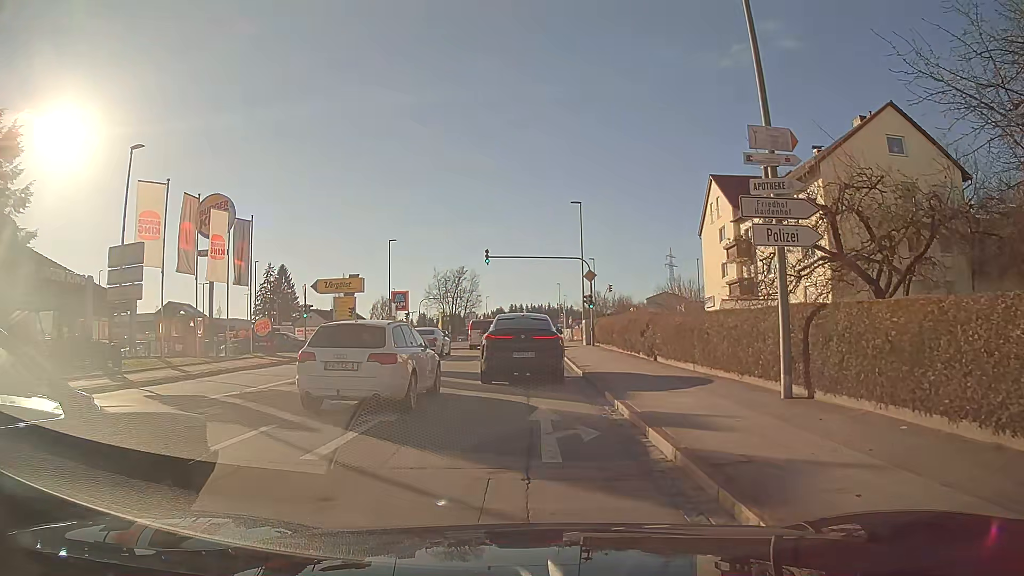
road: tertiary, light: Day
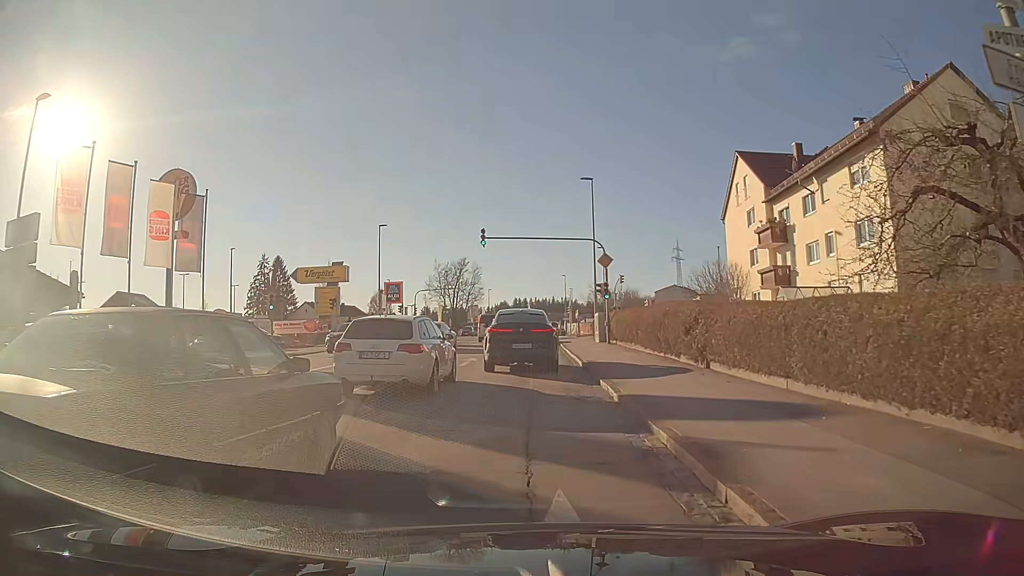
(0.0, +6.4) m; -1°
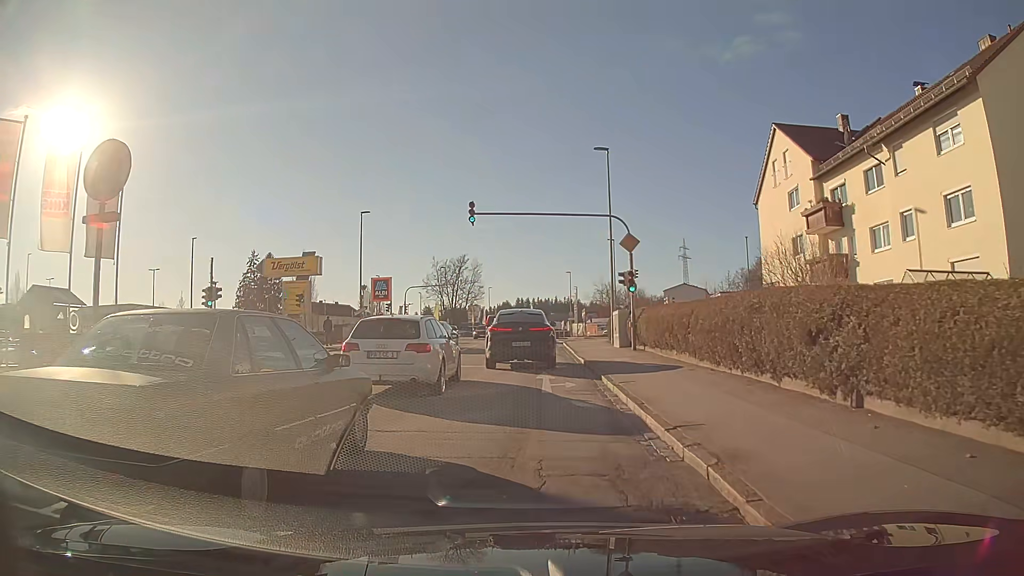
(0.0, +7.7) m; 0°
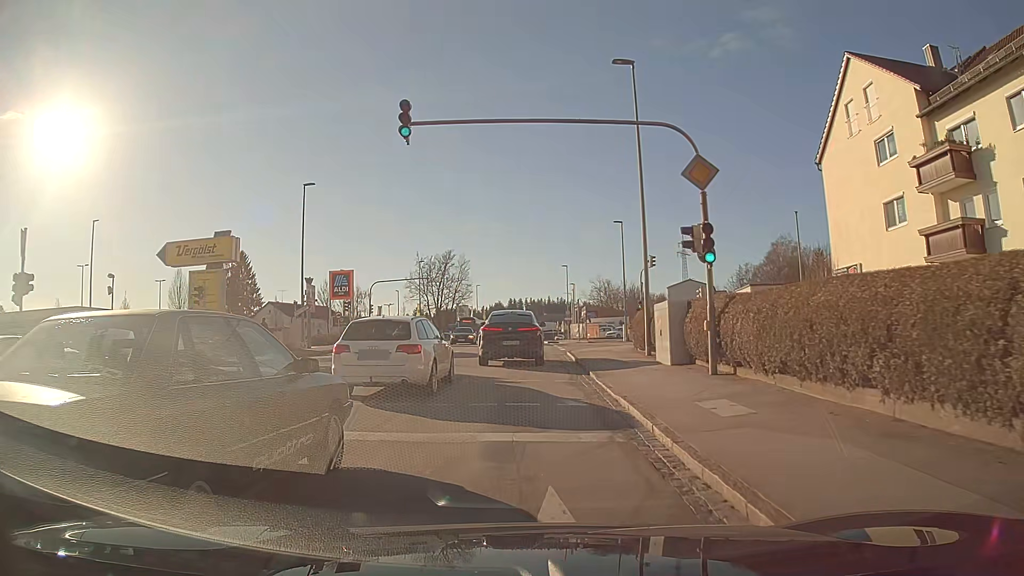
(0.0, +12.5) m; 0°
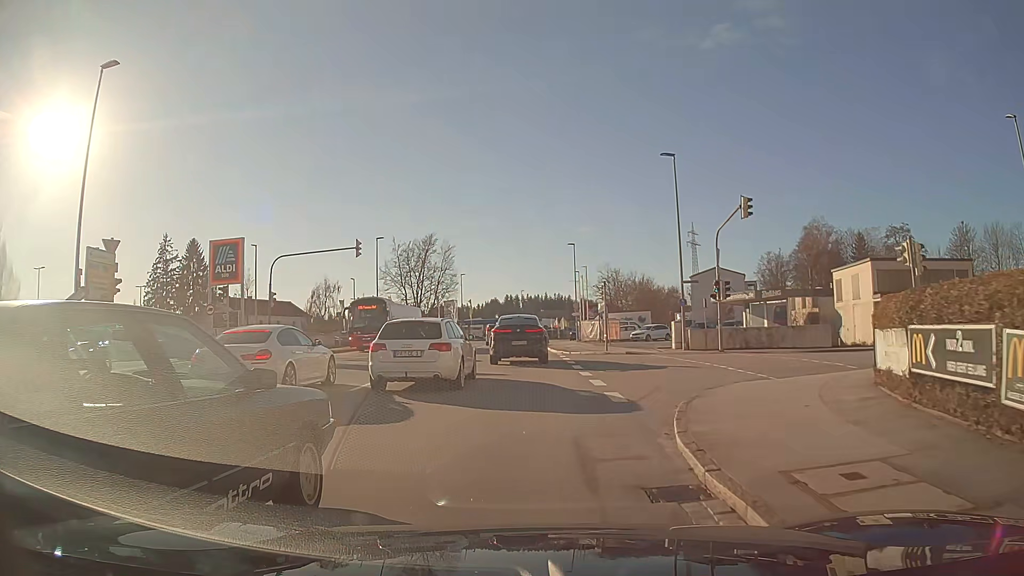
(+0.1, +22.6) m; +1°
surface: asphalt
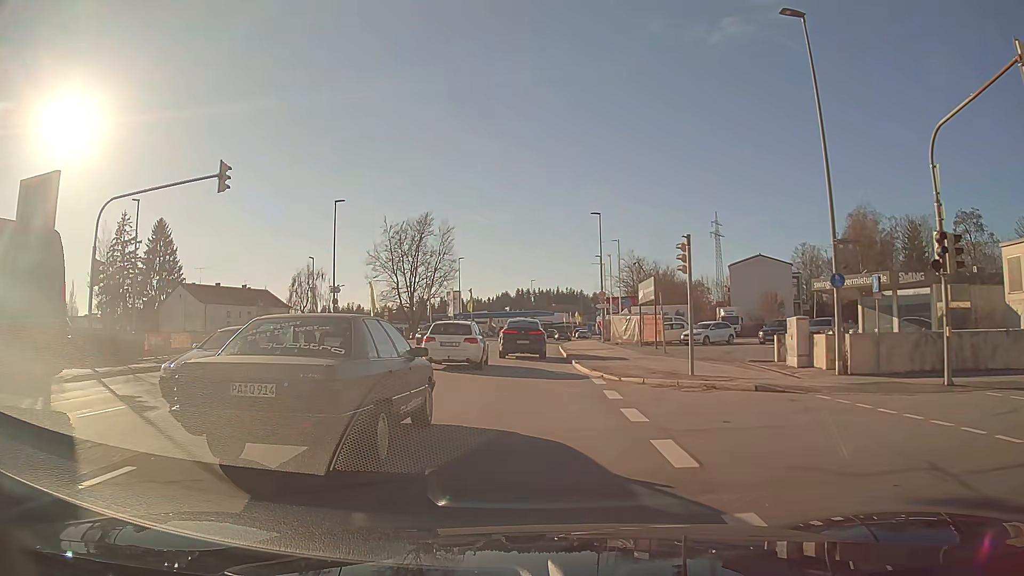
(-0.1, +17.4) m; -1°
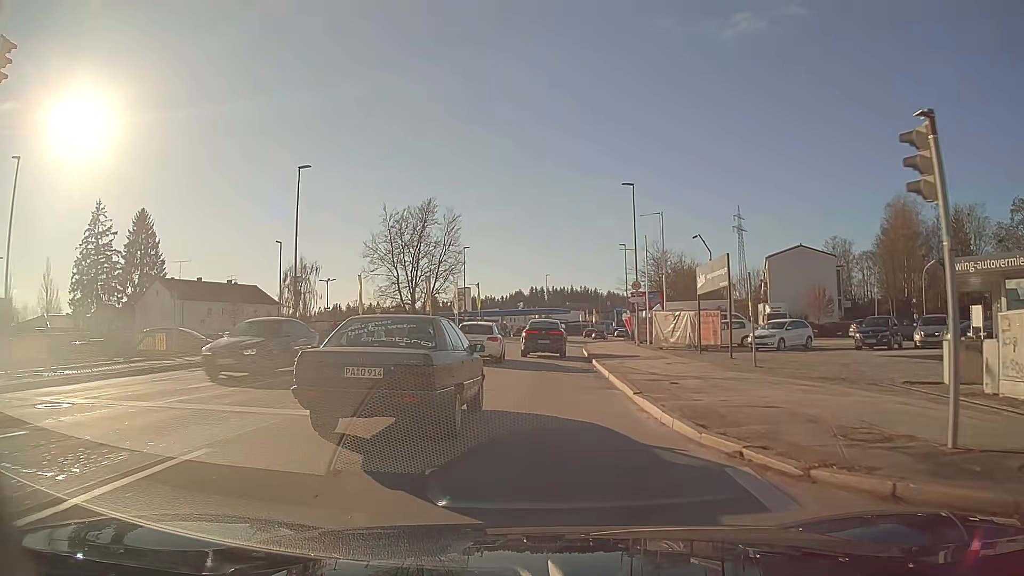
(-0.1, +10.9) m; 0°
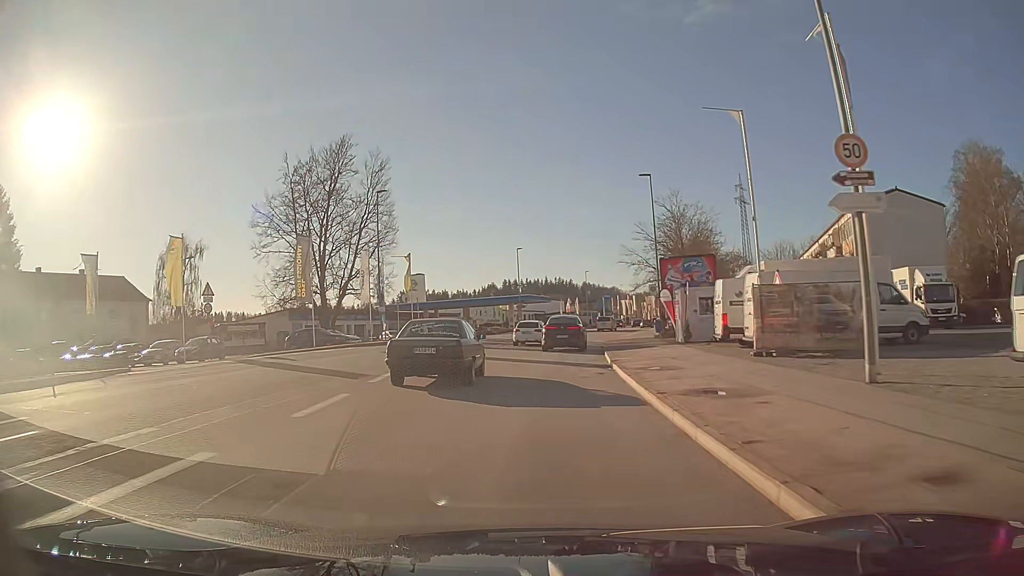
(+0.6, +31.9) m; +2°
(0, +10) (+1, +20) (+1, +30) (+2, +40) (+4, +50) (+6, +60) (+8, +69) (+10, +79) (+13, +89) (+16, +98) m
